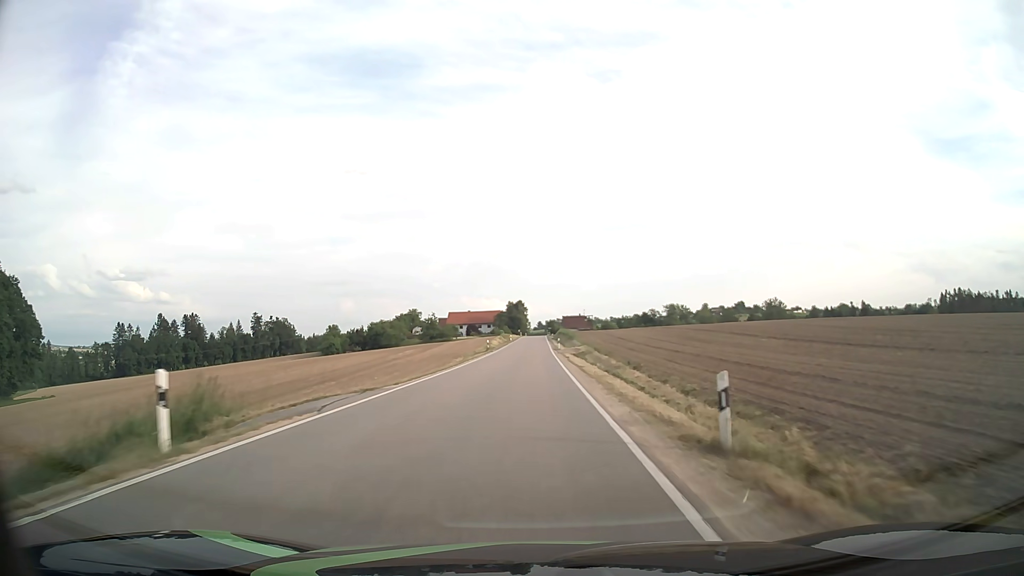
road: tertiary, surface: asphalt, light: Day
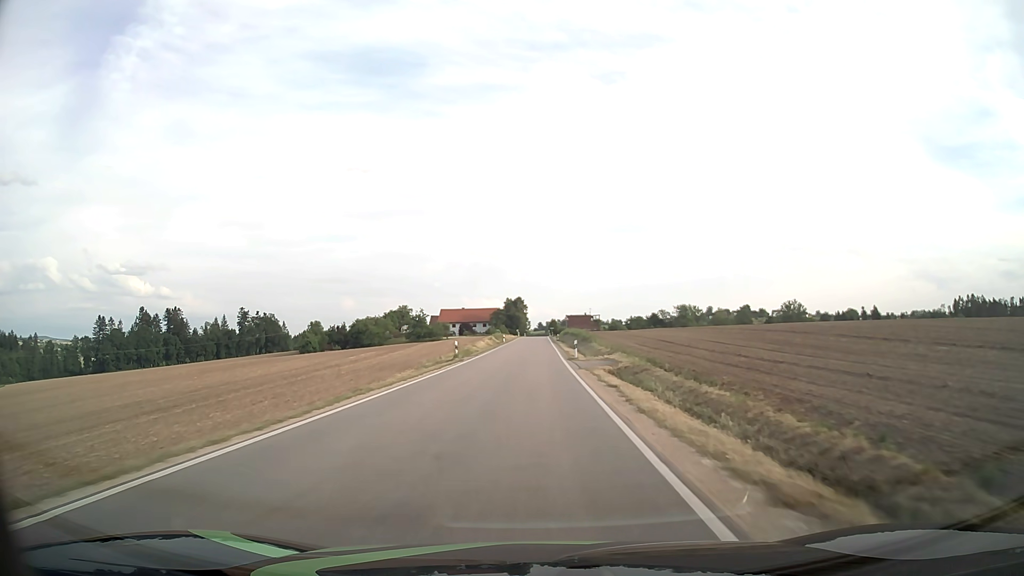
(-0.1, +24.8) m; 0°
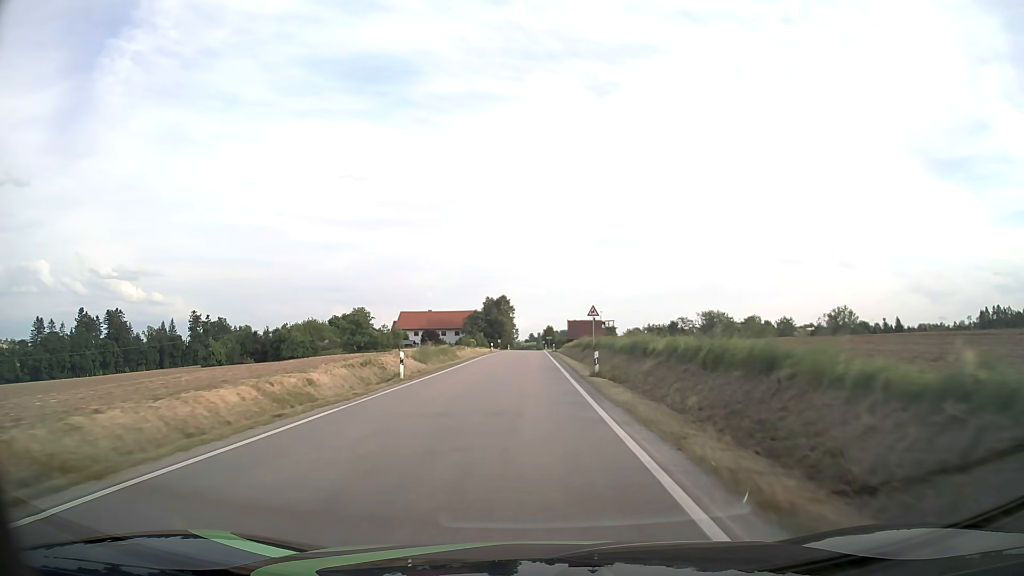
(+0.5, +60.9) m; +1°
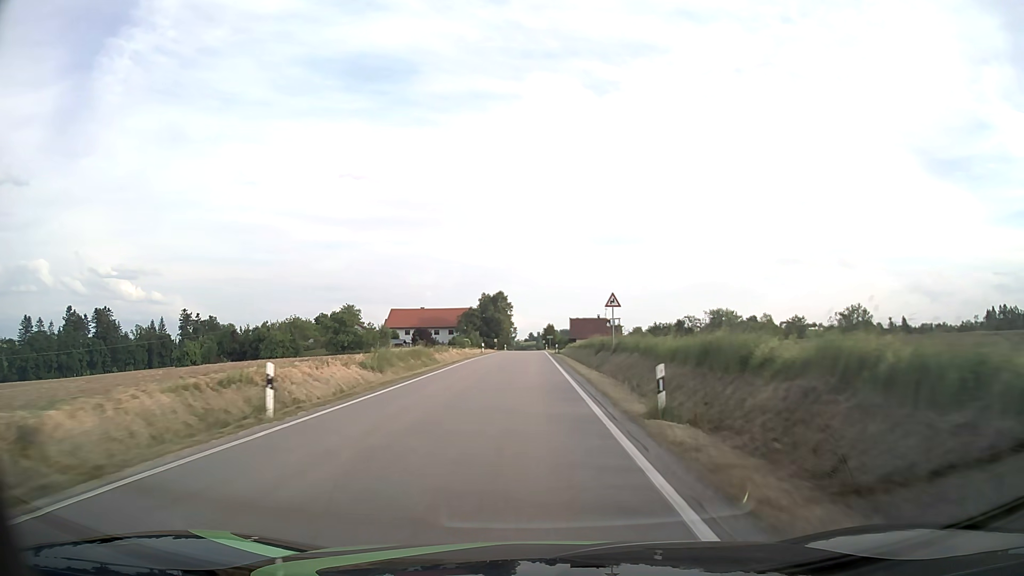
(0.0, +12.0) m; 0°
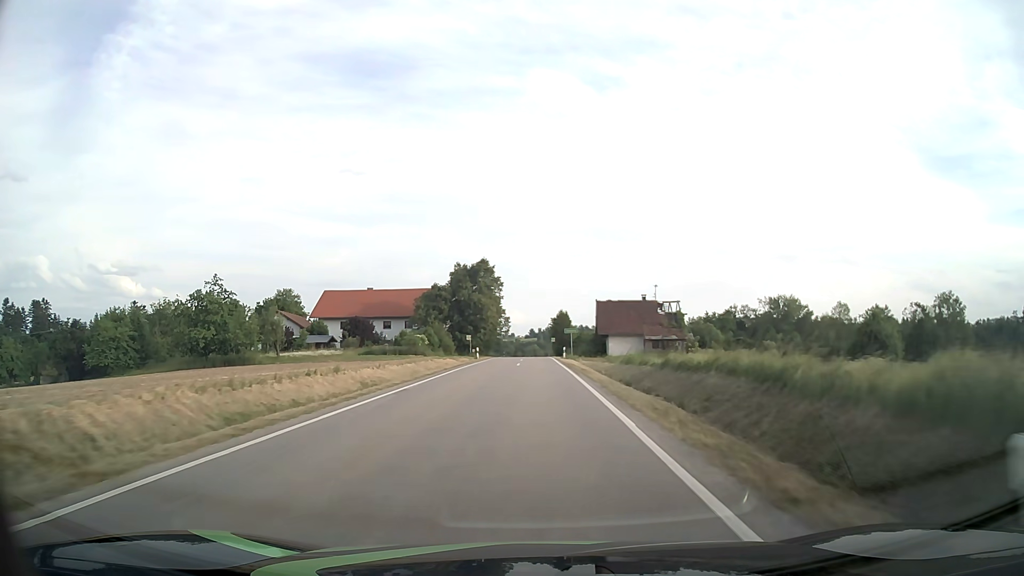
(-0.4, +58.8) m; 0°
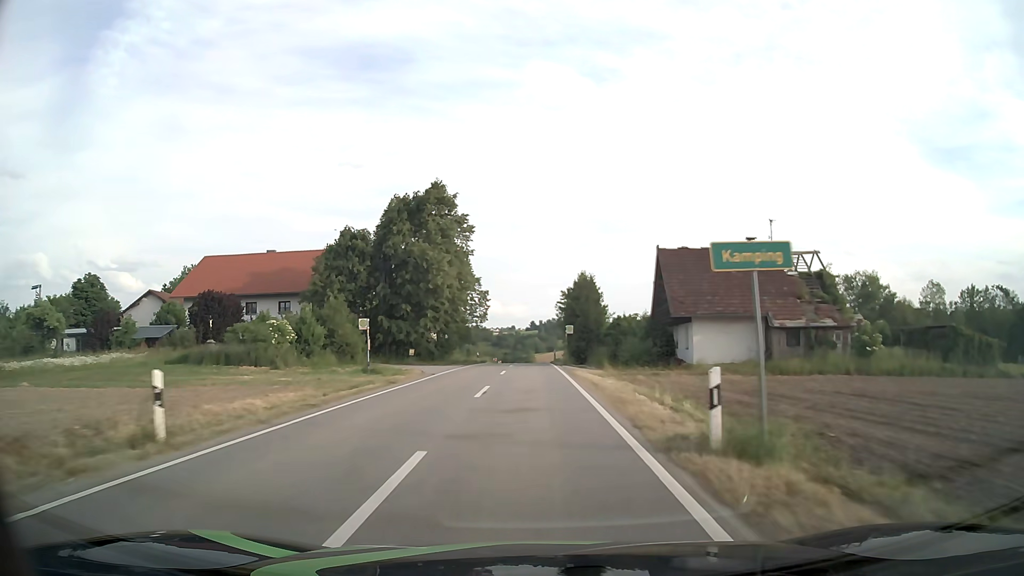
(+0.2, +45.7) m; 0°
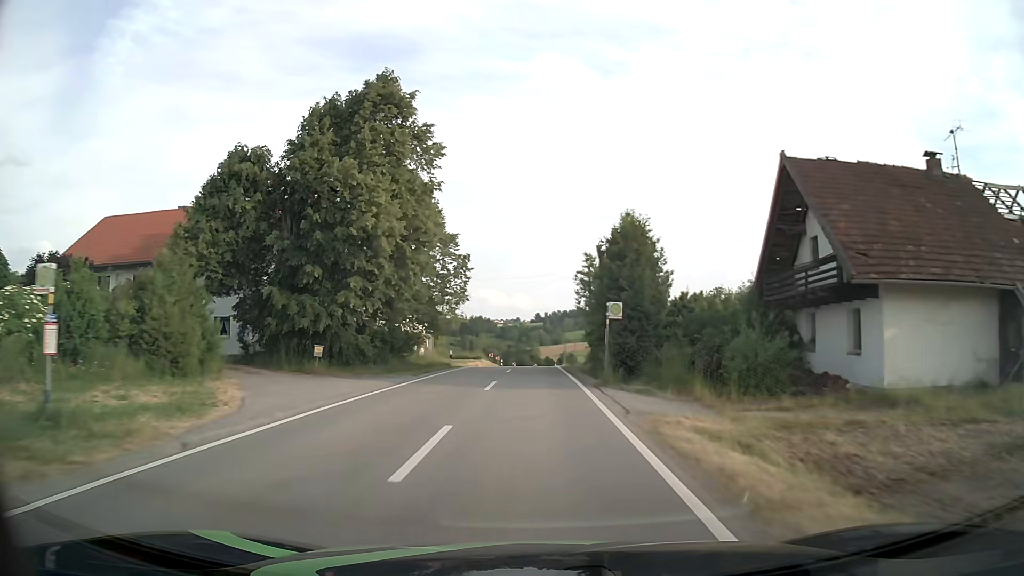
(-0.1, +21.5) m; 0°
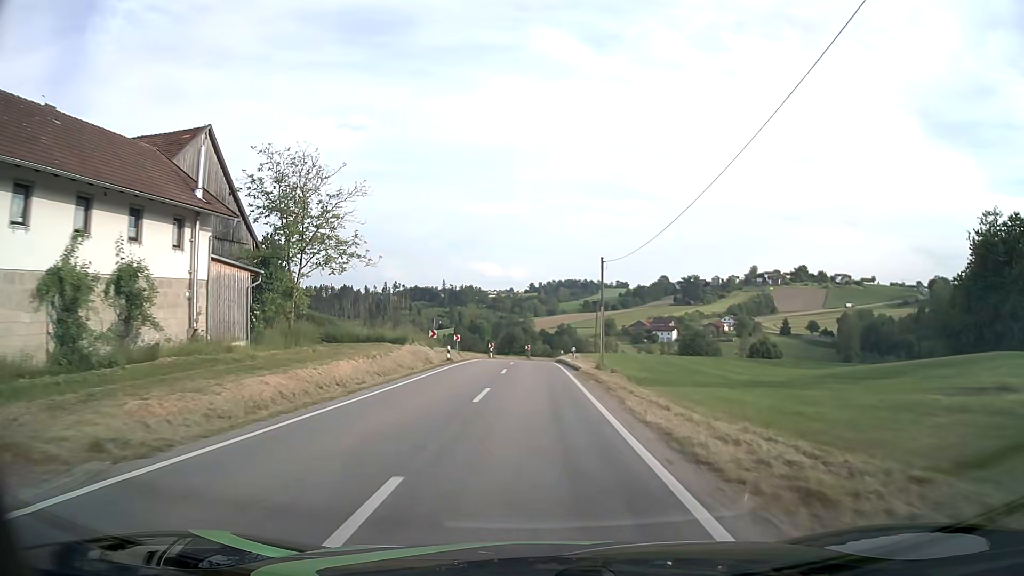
(+0.1, +51.2) m; 0°
(0, +10) (0, +20) (0, +30) (0, +40) (0, +50) (0, +60) (+1, +70) (+4, +79) (+9, +88) (+15, +96) m
